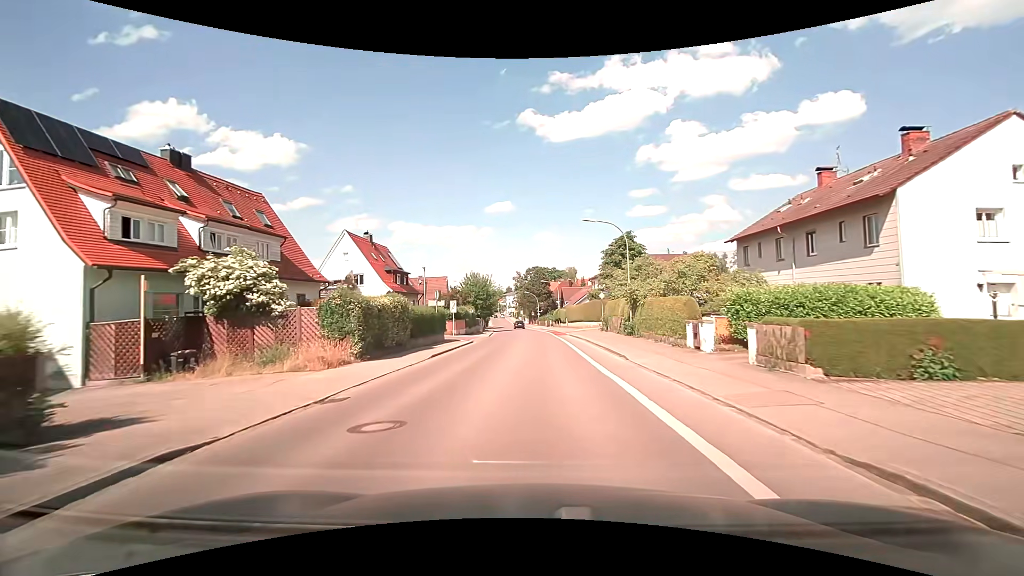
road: tertiary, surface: asphalt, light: Day
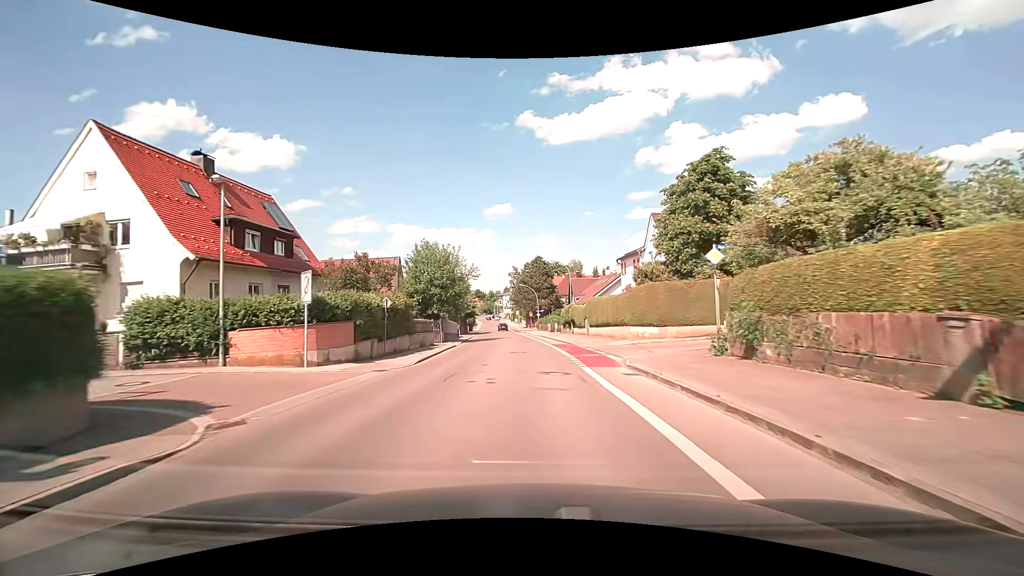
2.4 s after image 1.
(+0.1, +29.3) m; 0°
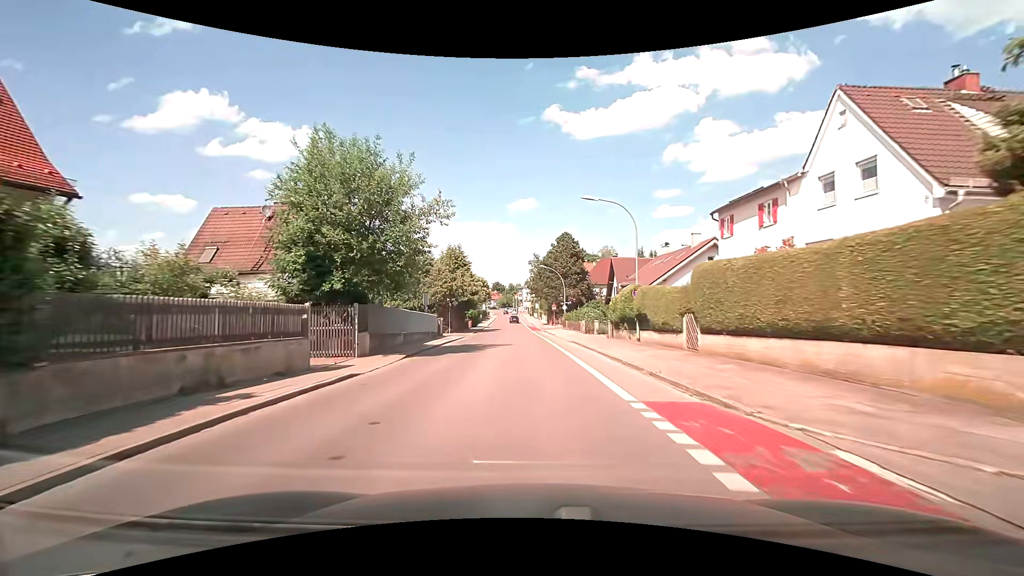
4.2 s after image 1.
(-0.4, +23.0) m; -2°
(0, +10) (0, +20) (-1, +30) (-1, +40) (-2, +50) (-2, +60) (-3, +70) (-3, +80) (-4, +90) (-4, +100) m
